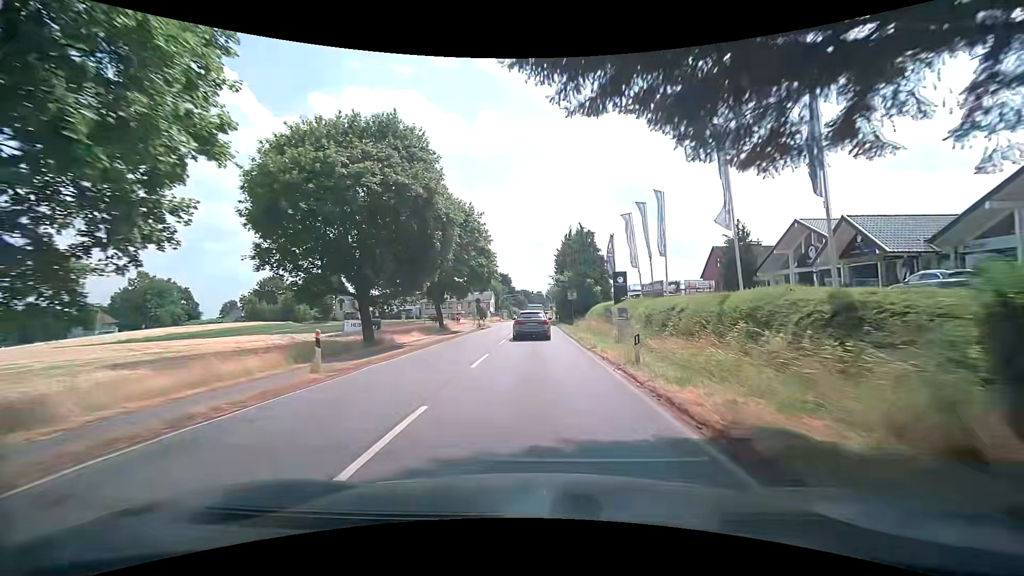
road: secondary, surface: asphalt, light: Day
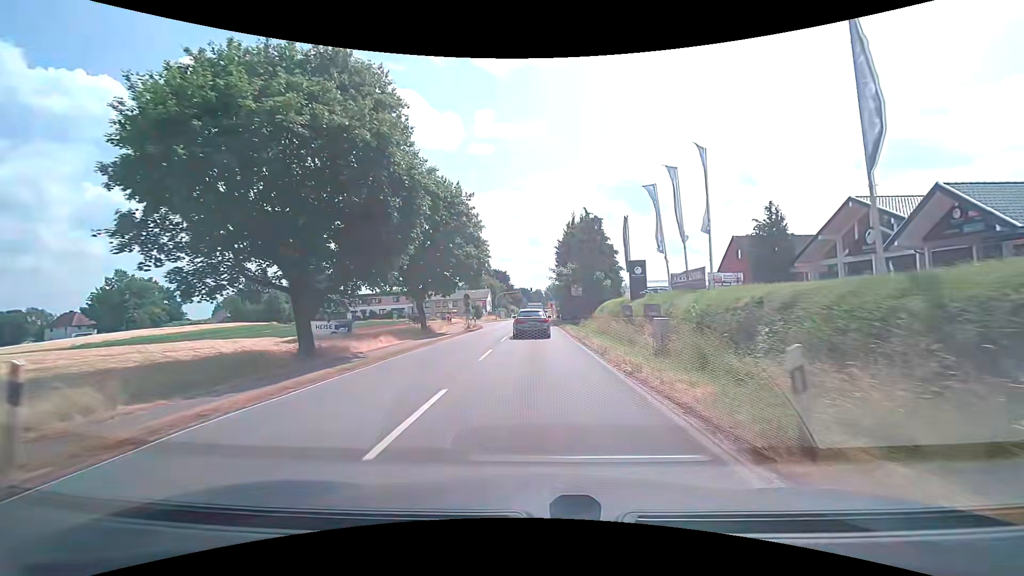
(+0.1, +7.6) m; 0°
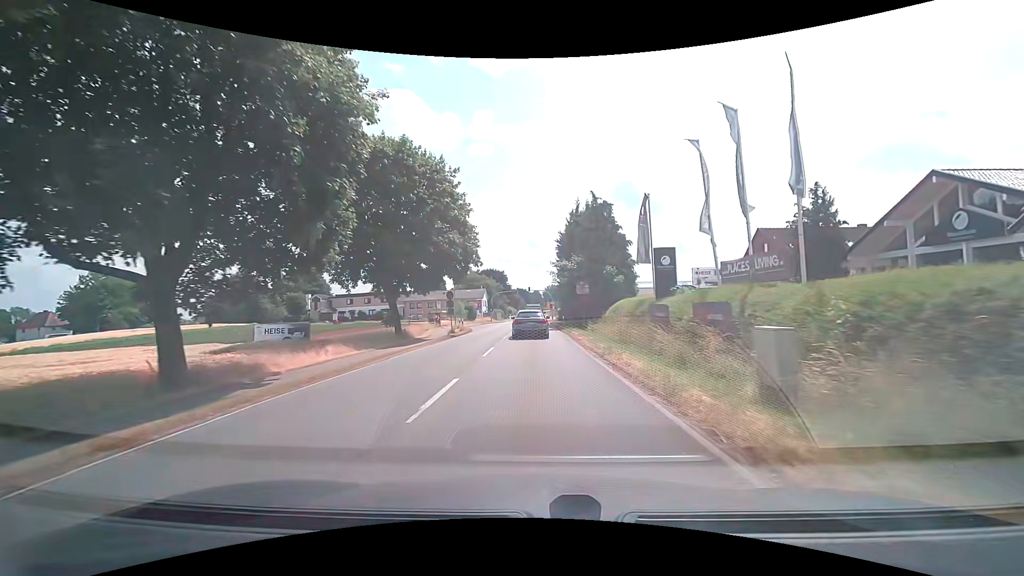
(+0.1, +7.6) m; 0°
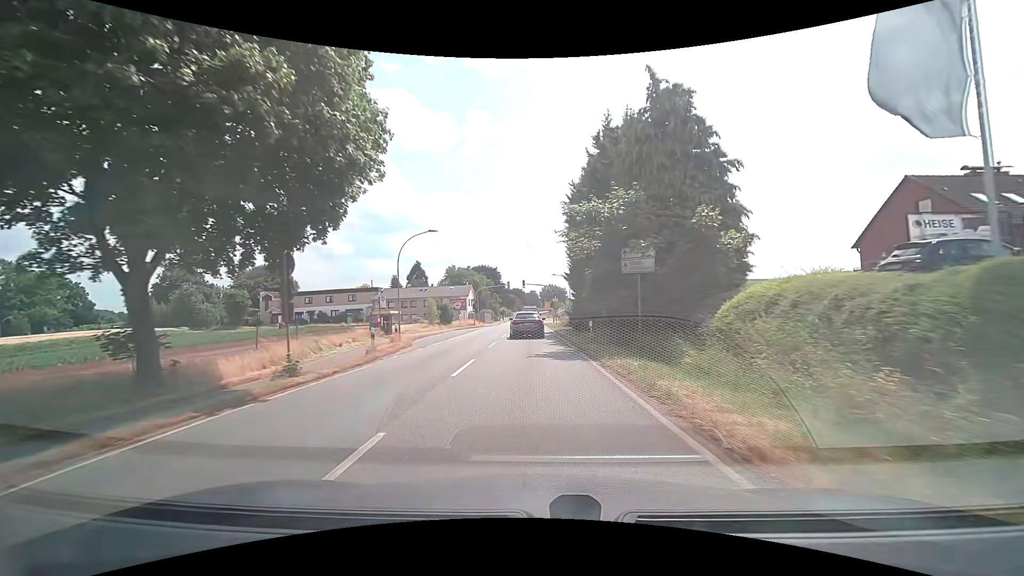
(+0.1, +22.8) m; +1°
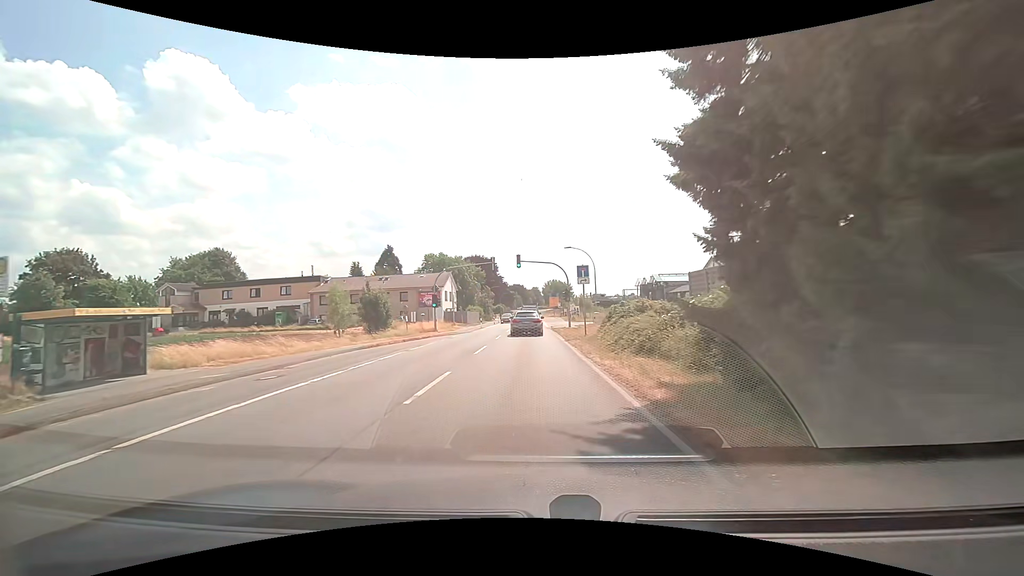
(0.0, +30.9) m; -1°
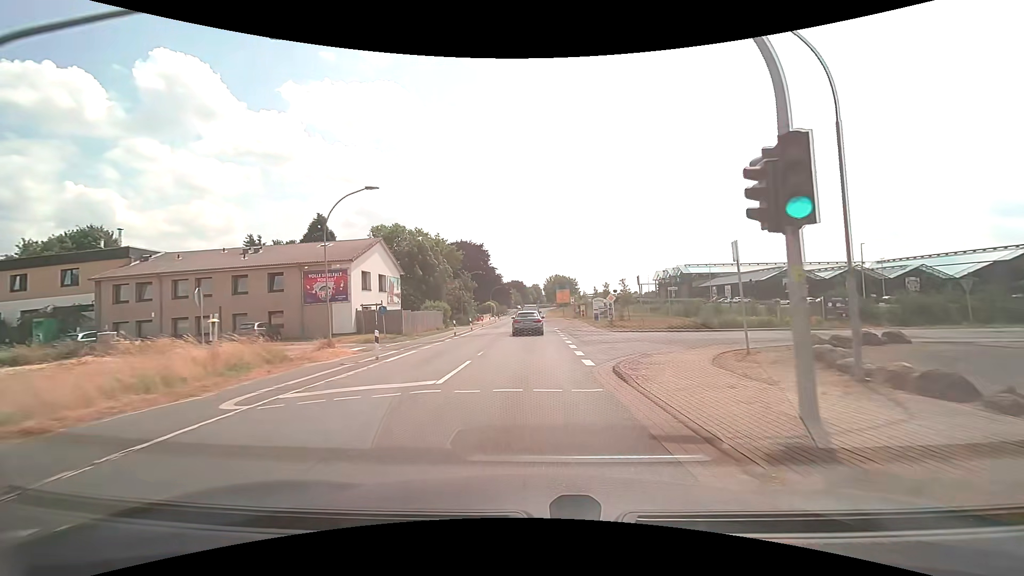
(0.0, +38.0) m; 0°
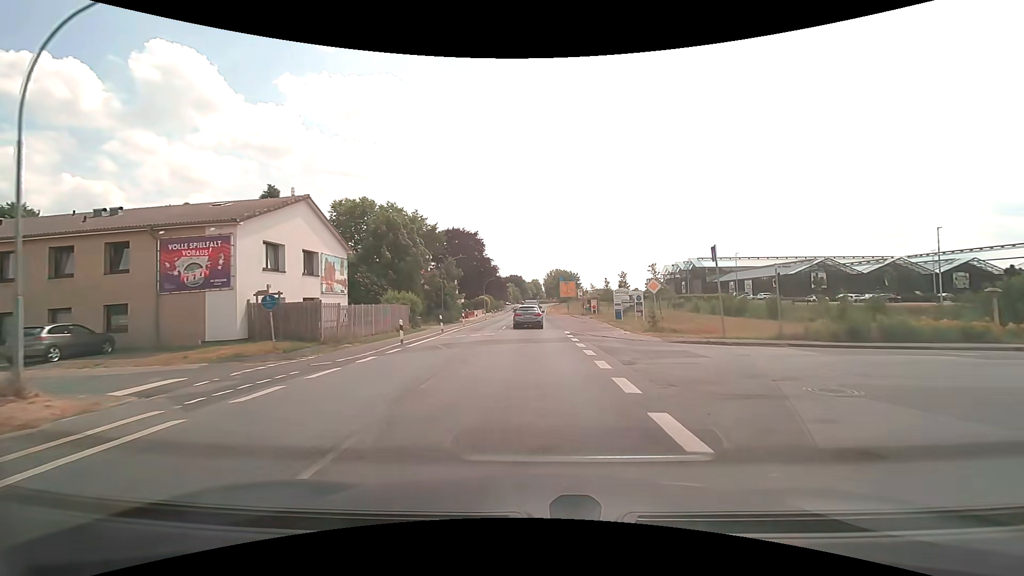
(-0.1, +14.5) m; -1°
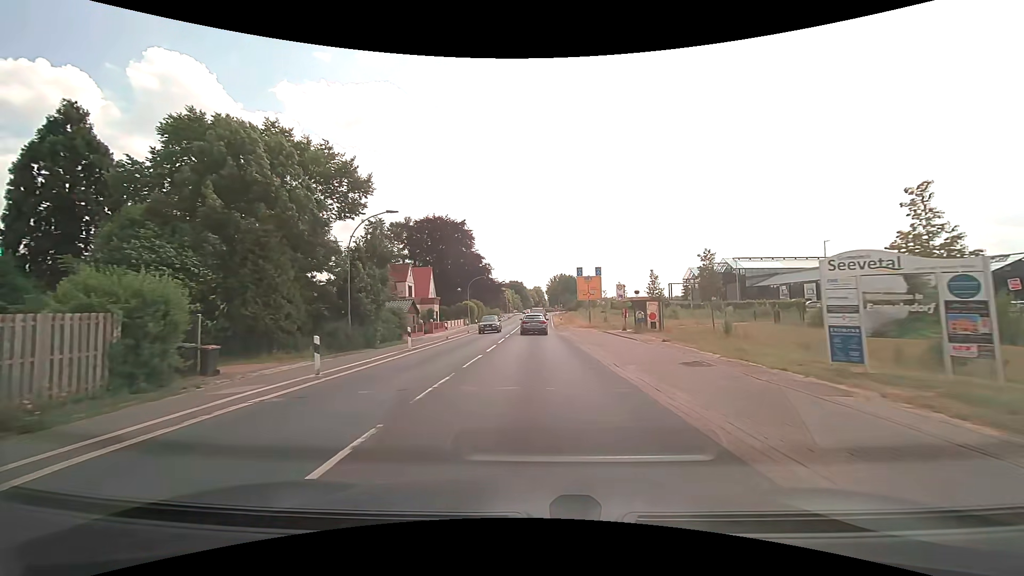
(+0.1, +28.8) m; 0°
(0, +10) (0, +20) (0, +30) (0, +40) (0, +50) (0, +60) (0, +70) (+1, +80) (+1, +90) (+1, +100) m
